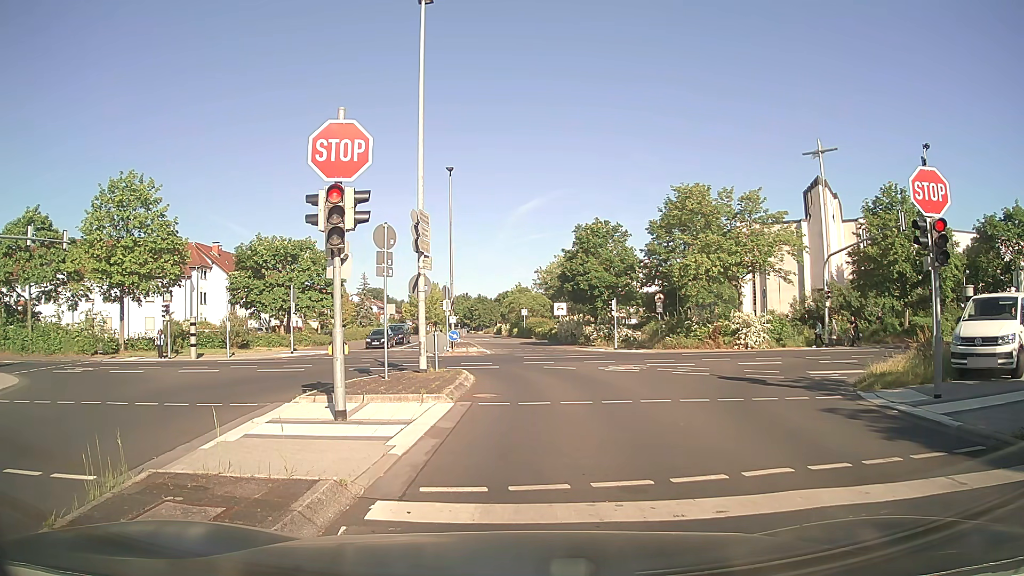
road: residential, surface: asphalt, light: Day
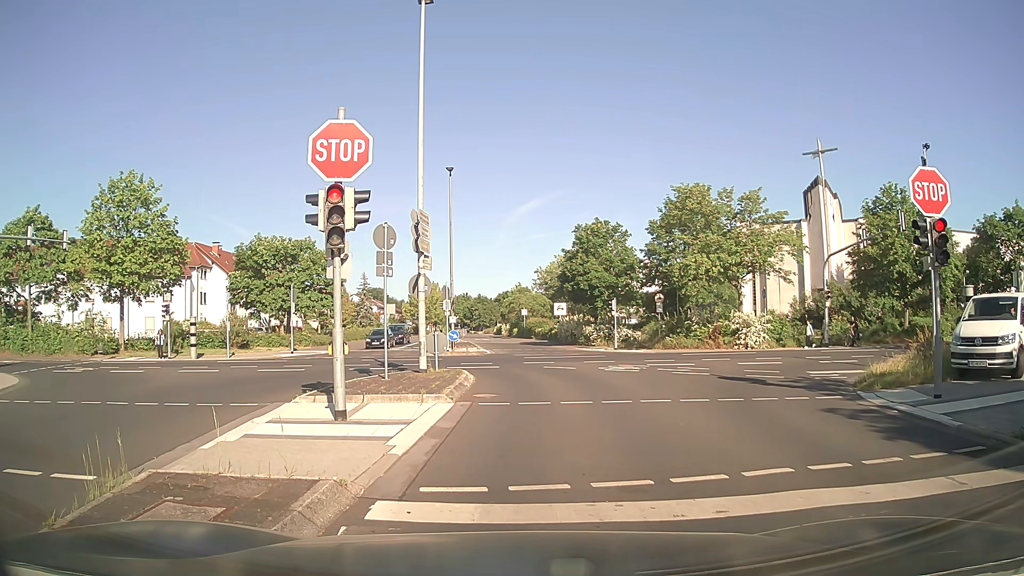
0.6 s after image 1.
(0.0, 0.0) m; 0°
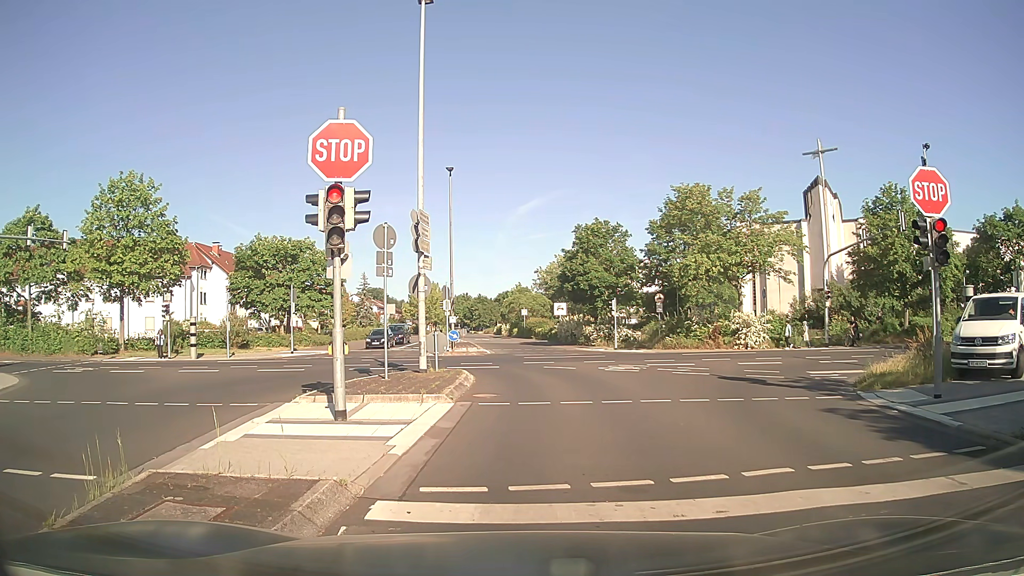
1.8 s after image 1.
(0.0, 0.0) m; 0°
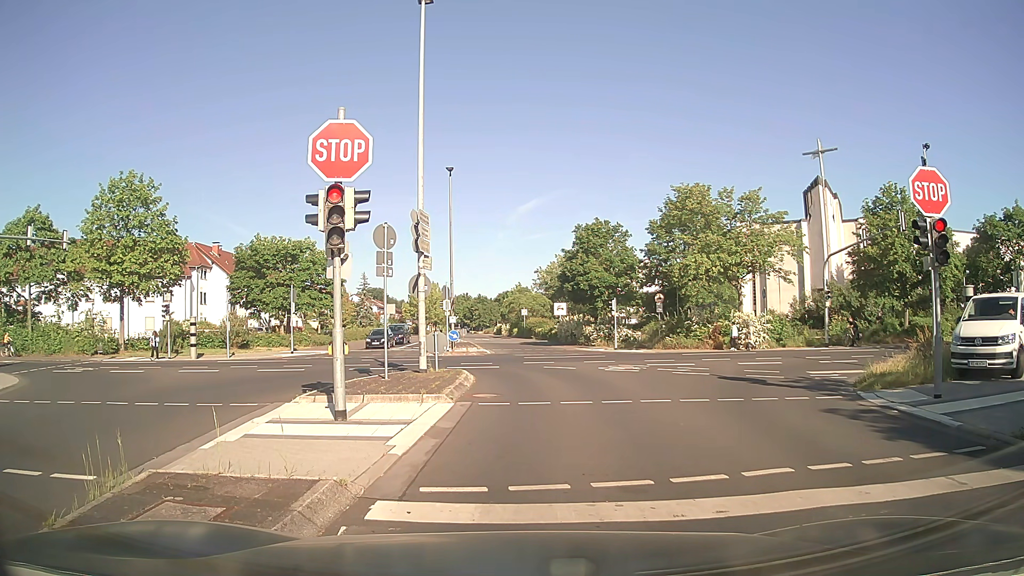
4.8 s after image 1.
(0.0, 0.0) m; 0°
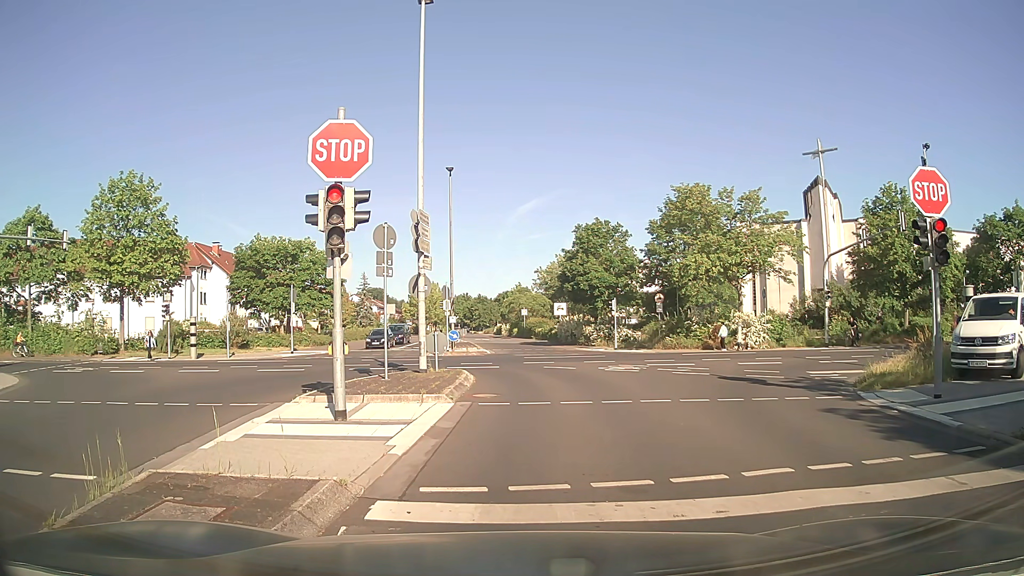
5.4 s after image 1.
(0.0, 0.0) m; 0°
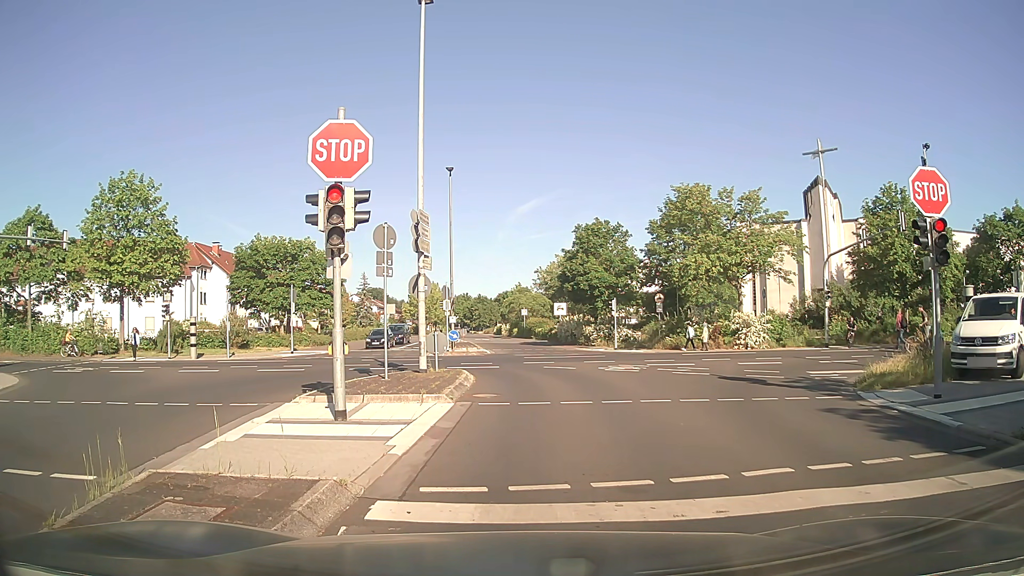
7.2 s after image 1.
(0.0, 0.0) m; 0°
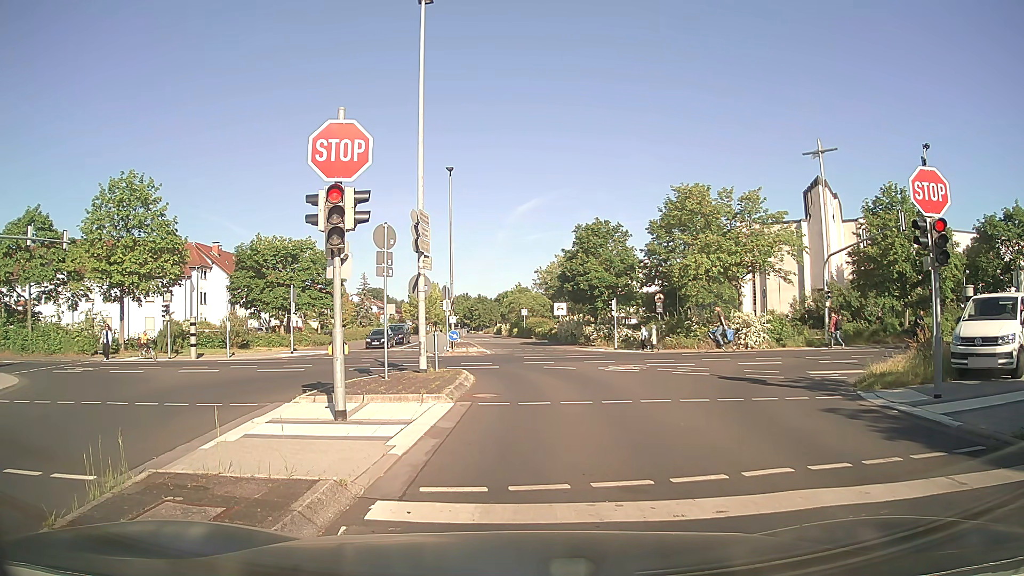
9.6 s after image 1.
(0.0, 0.0) m; 0°
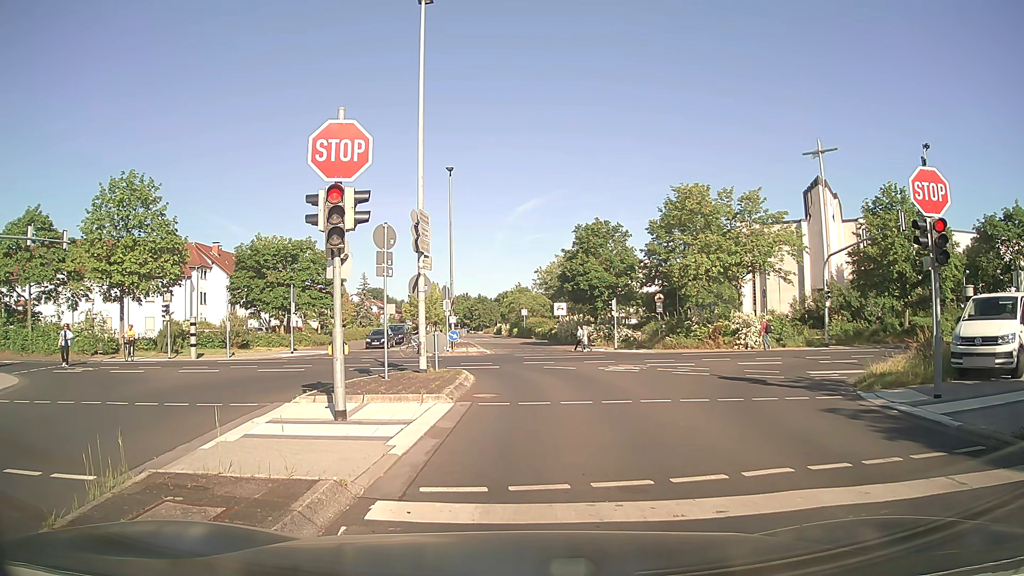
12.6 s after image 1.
(0.0, 0.0) m; 0°
(0, +10) (0, +20) (-5, +28) (-14, +32) (-24, +33) (-34, +33) (-44, +32) (-54, +32) (-64, +31) (-74, +30) m
